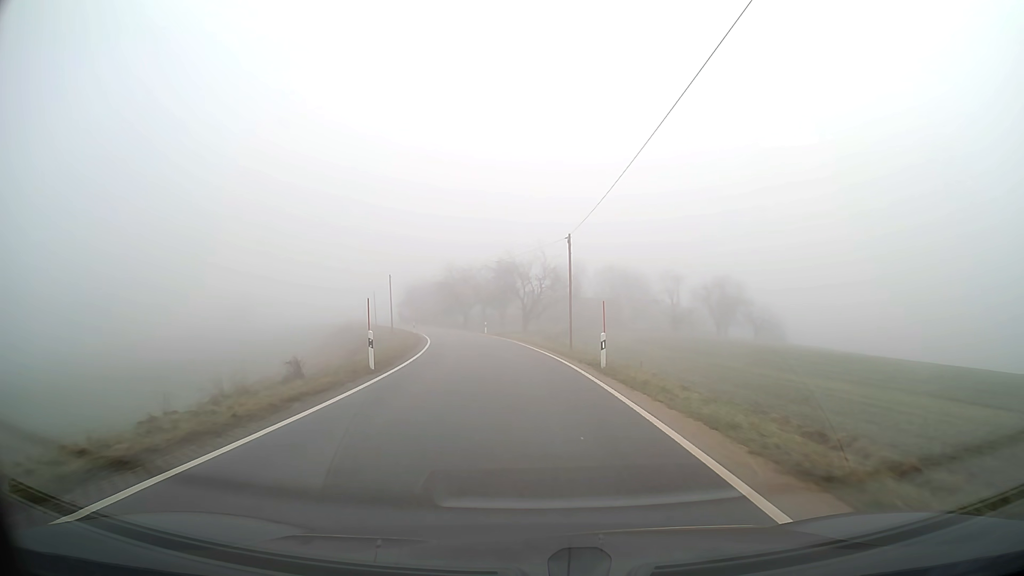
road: tertiary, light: Day
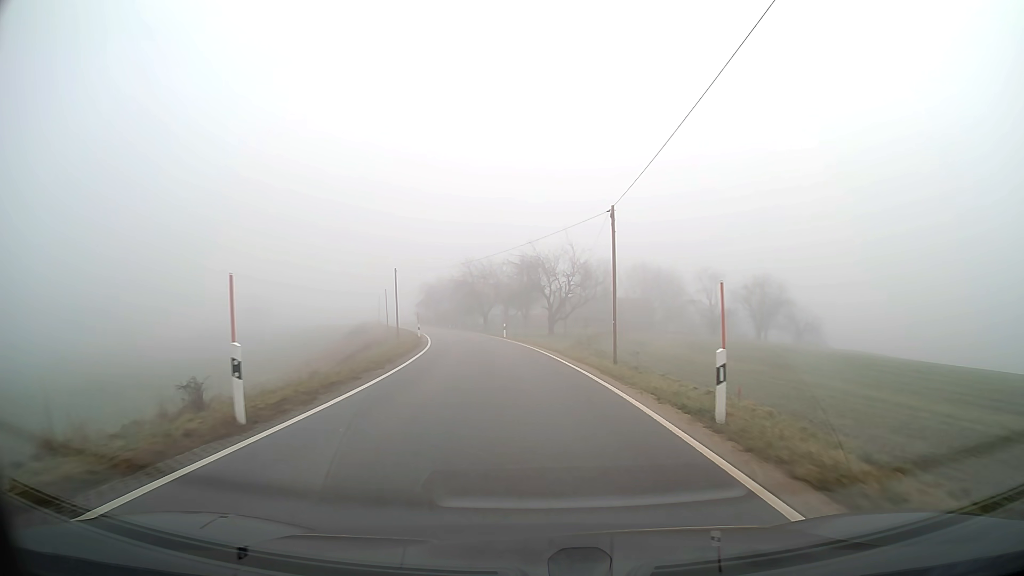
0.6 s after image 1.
(-0.2, +9.7) m; -2°
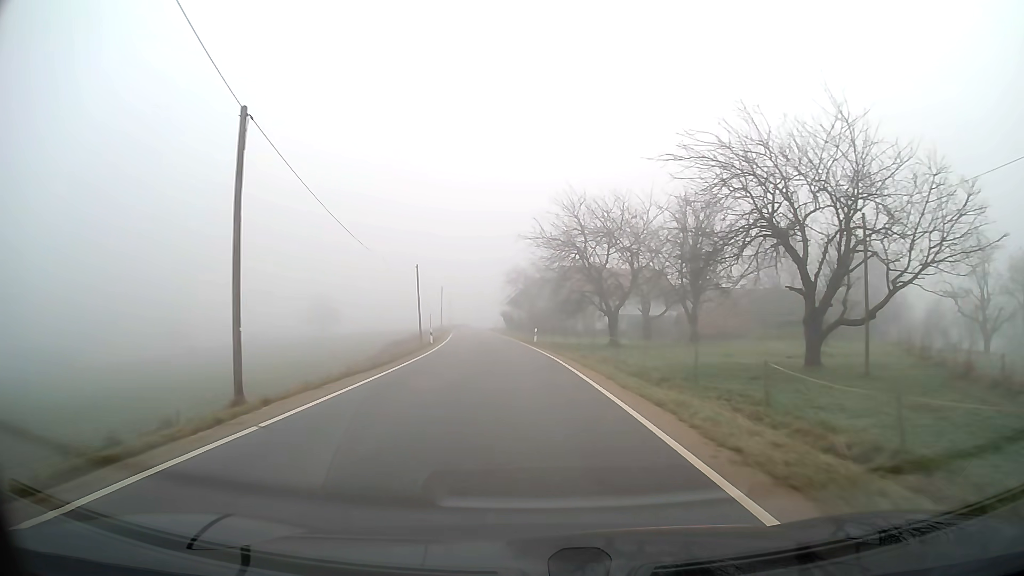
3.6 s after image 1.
(-4.3, +50.0) m; -9°
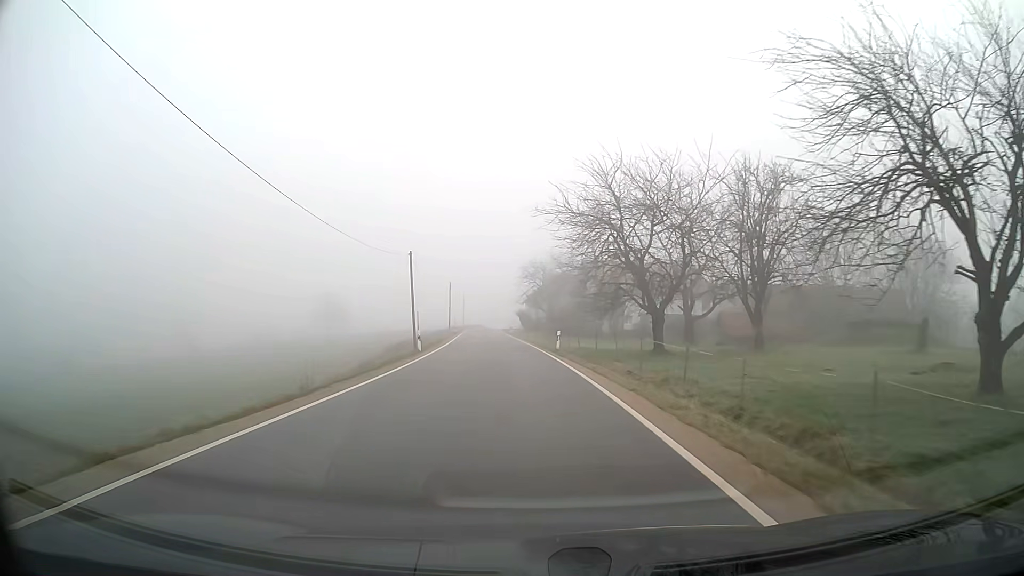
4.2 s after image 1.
(-0.1, +10.4) m; -1°
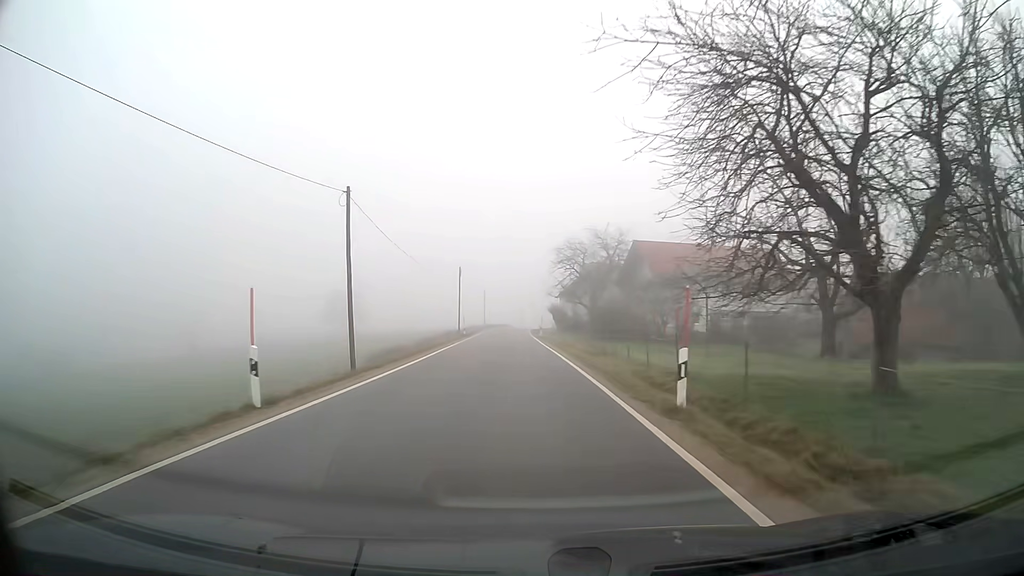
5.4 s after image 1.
(-0.5, +21.3) m; -3°
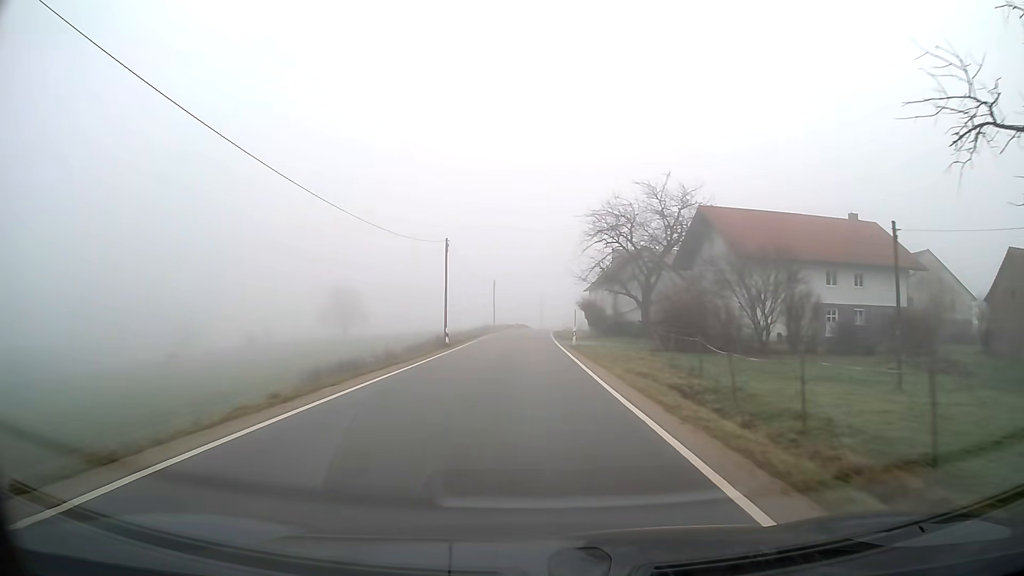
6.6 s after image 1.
(-0.4, +21.9) m; -1°
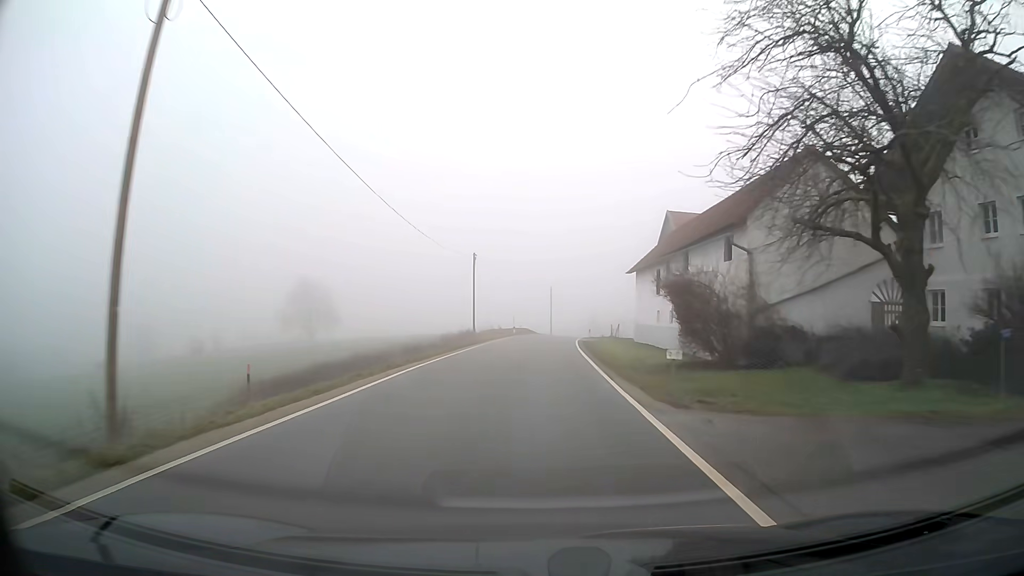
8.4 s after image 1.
(-0.1, +33.9) m; 0°
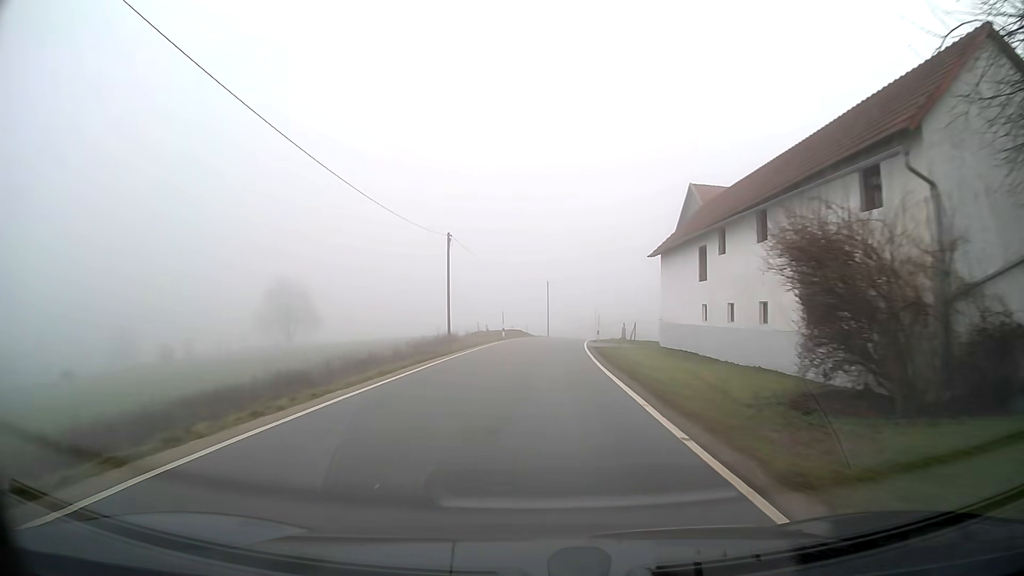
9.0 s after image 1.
(+0.1, +11.4) m; +1°
